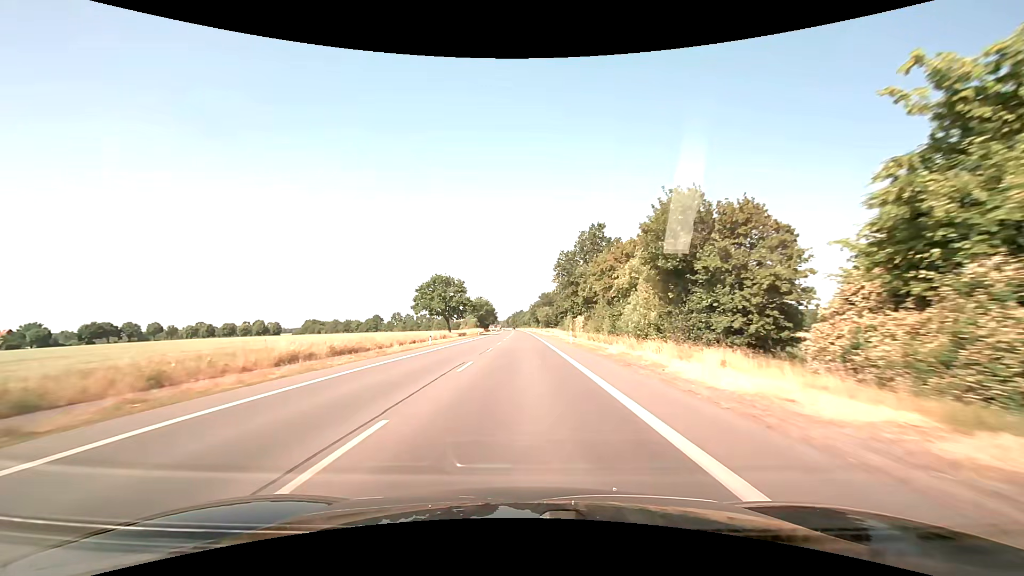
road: primary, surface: asphalt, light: Day
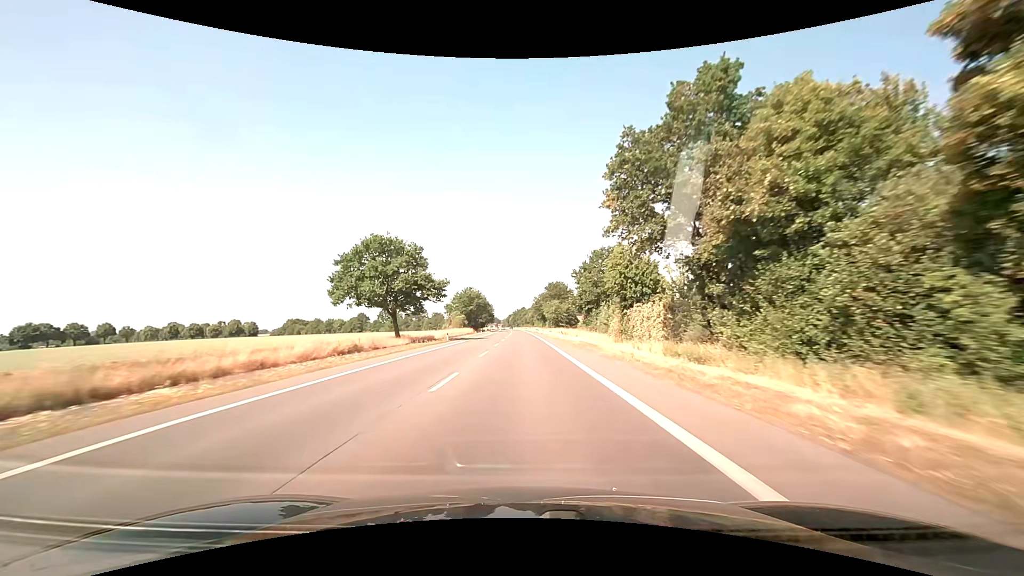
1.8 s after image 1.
(-0.1, +41.0) m; 0°
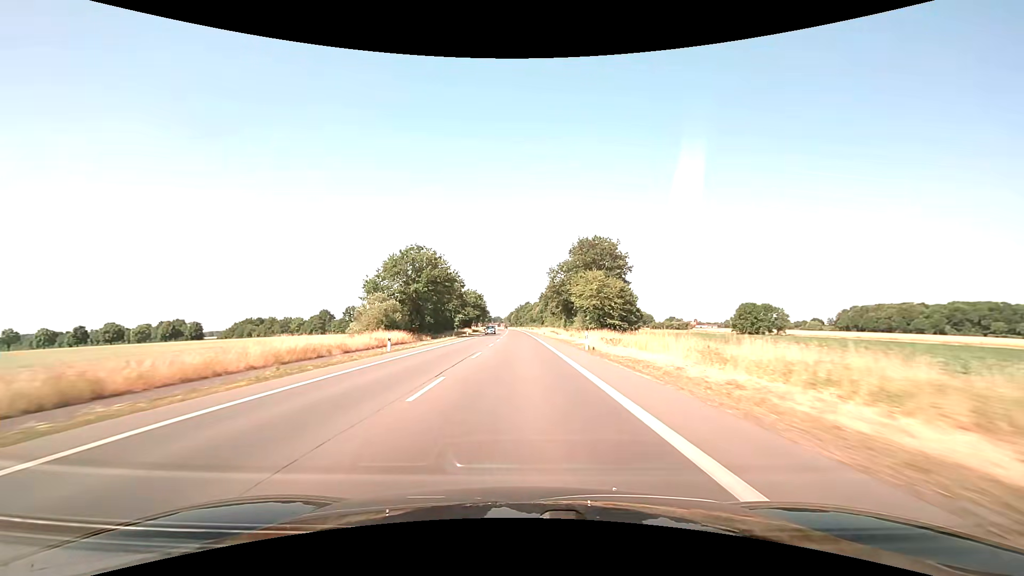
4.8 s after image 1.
(-0.1, +73.3) m; -1°
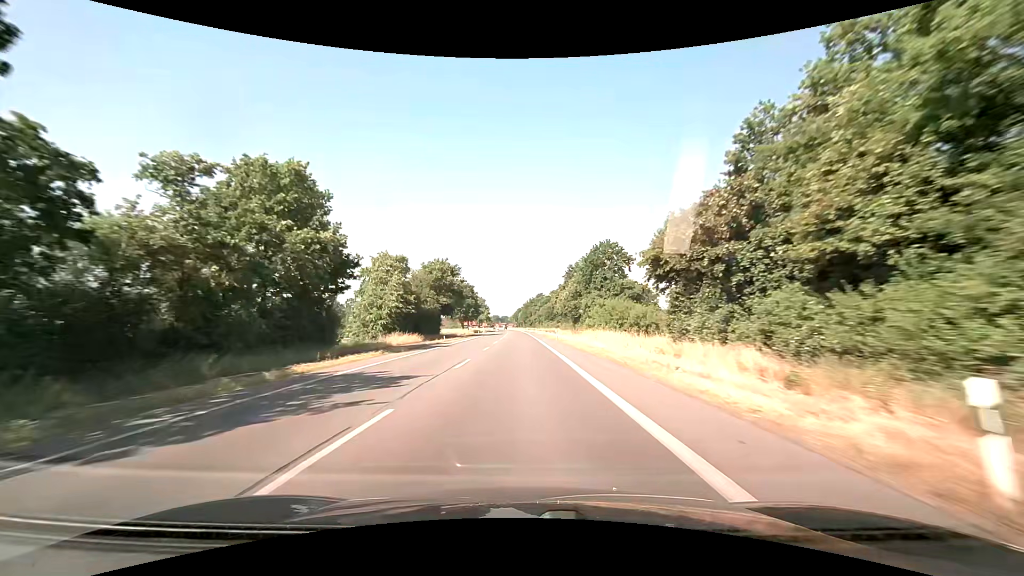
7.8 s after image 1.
(-0.6, +76.8) m; -1°
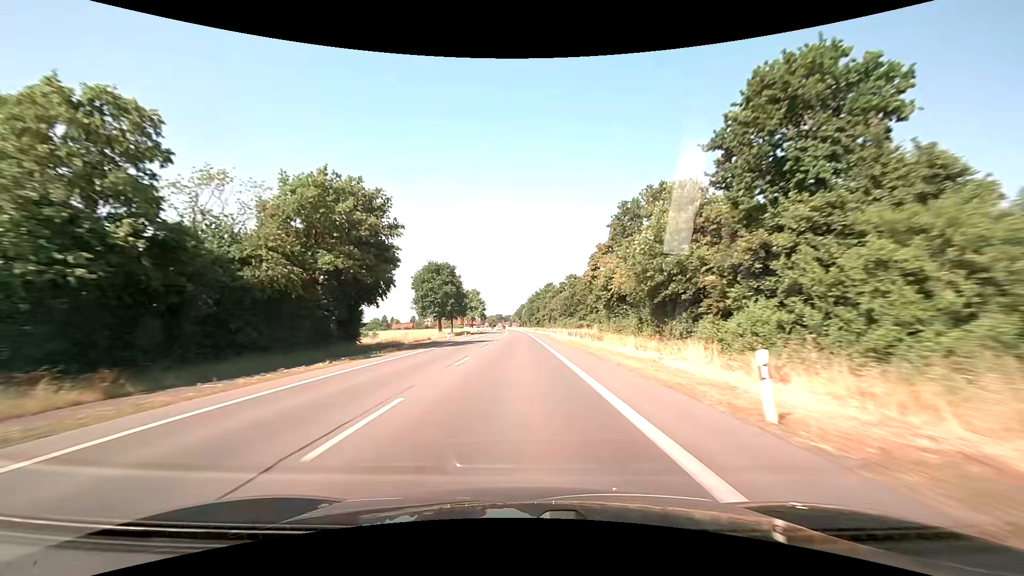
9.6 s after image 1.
(-0.1, +46.8) m; 0°
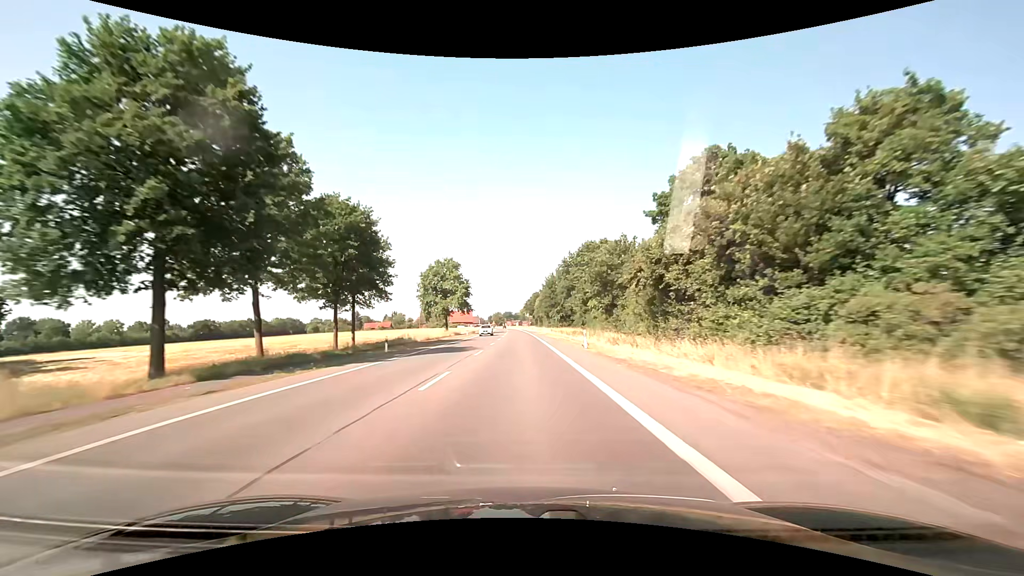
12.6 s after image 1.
(-1.0, +78.5) m; -1°
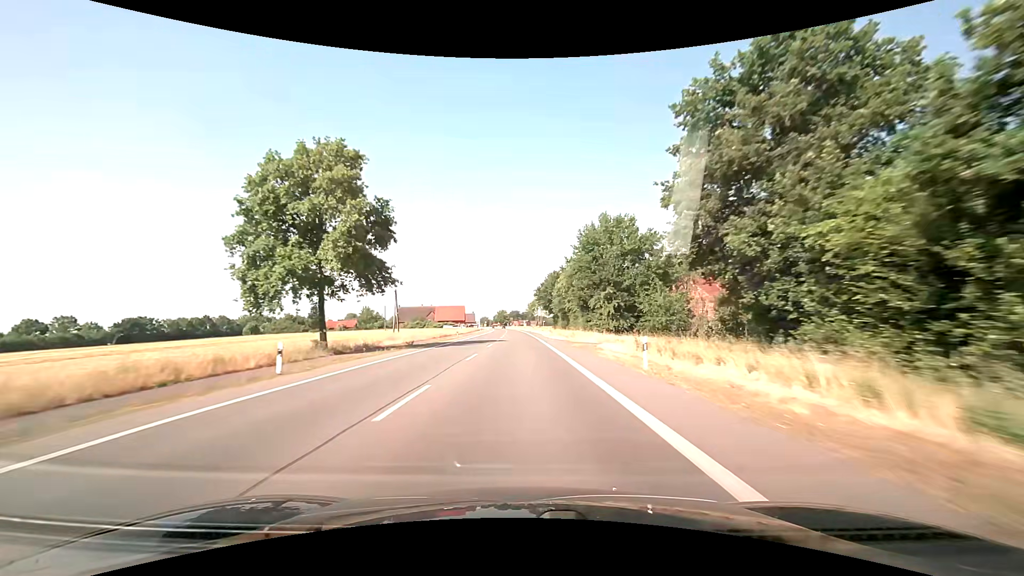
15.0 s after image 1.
(-0.5, +63.1) m; -1°
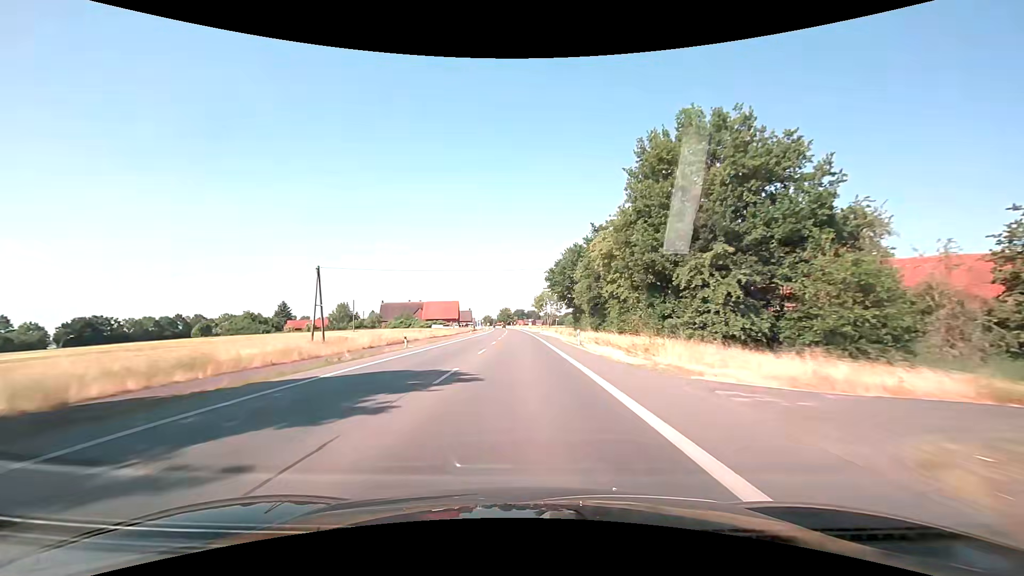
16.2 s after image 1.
(-0.1, +31.6) m; 0°
(0, +10) (0, +20) (0, +30) (0, +40) (0, +50) (-1, +60) (-1, +70) (-1, +80) (-1, +90) (-1, +100) m
